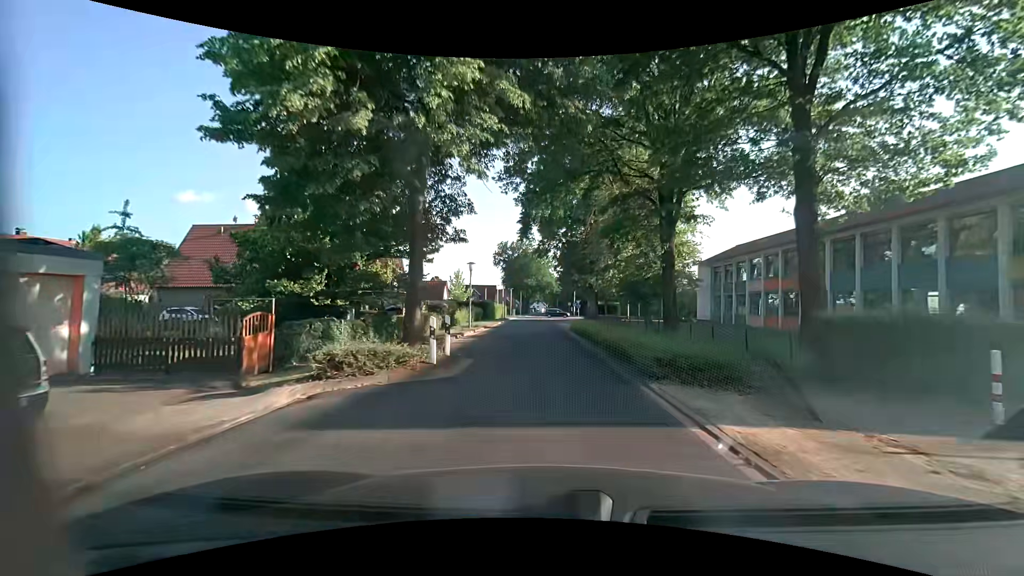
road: unclassified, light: Day
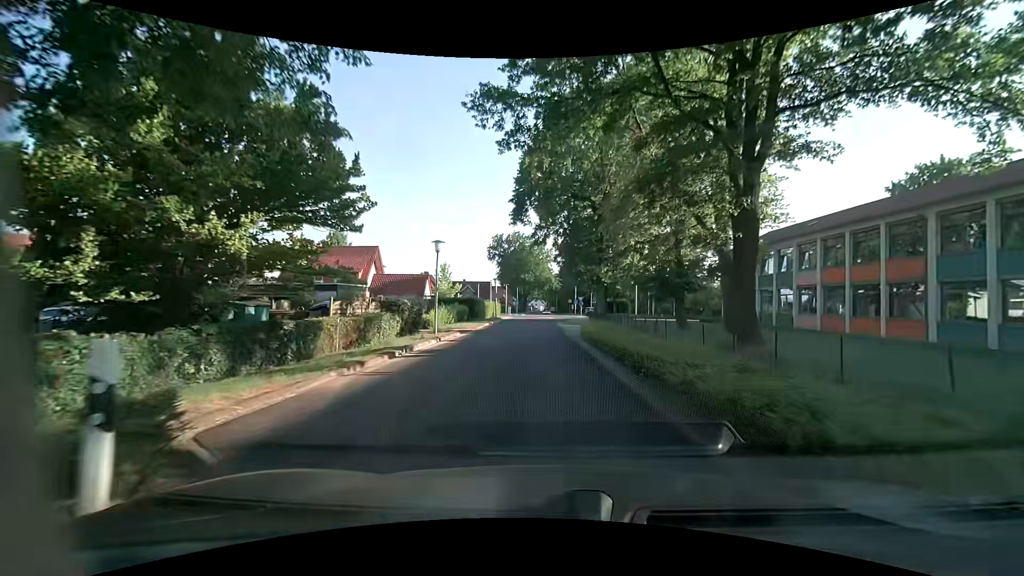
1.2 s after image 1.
(+0.1, +9.7) m; +2°
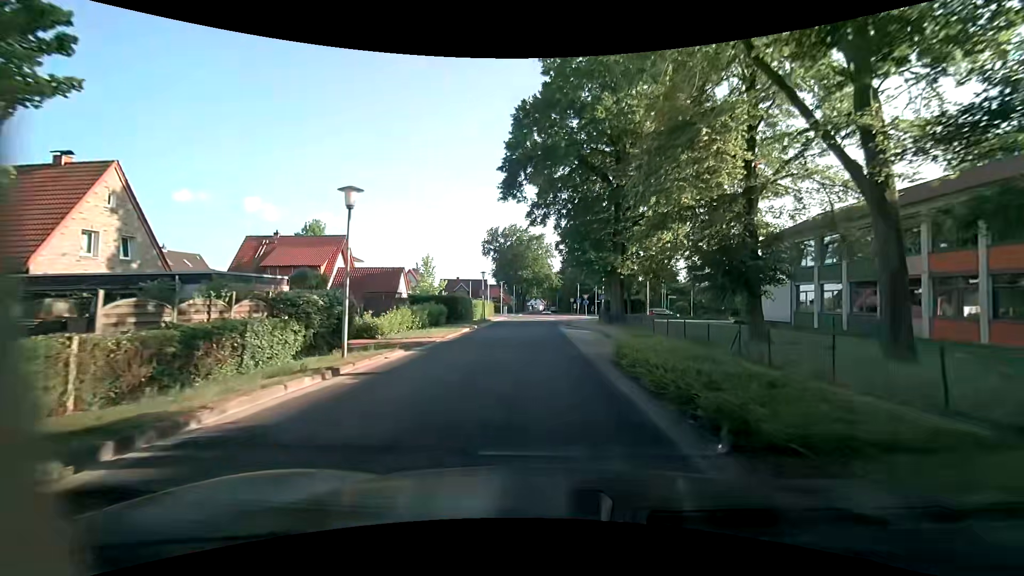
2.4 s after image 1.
(-0.1, +10.1) m; -1°
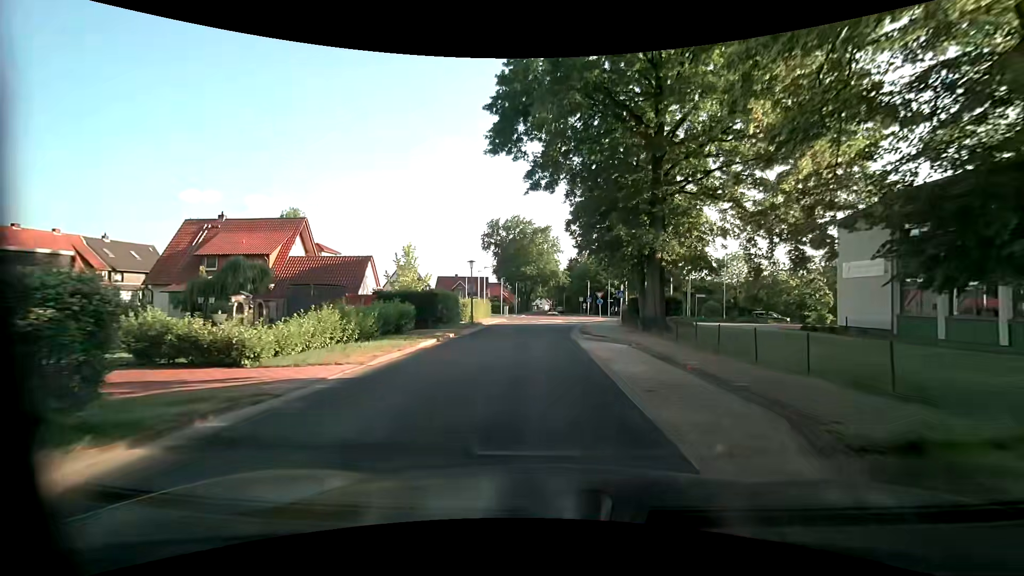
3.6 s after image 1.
(0.0, +10.6) m; 0°
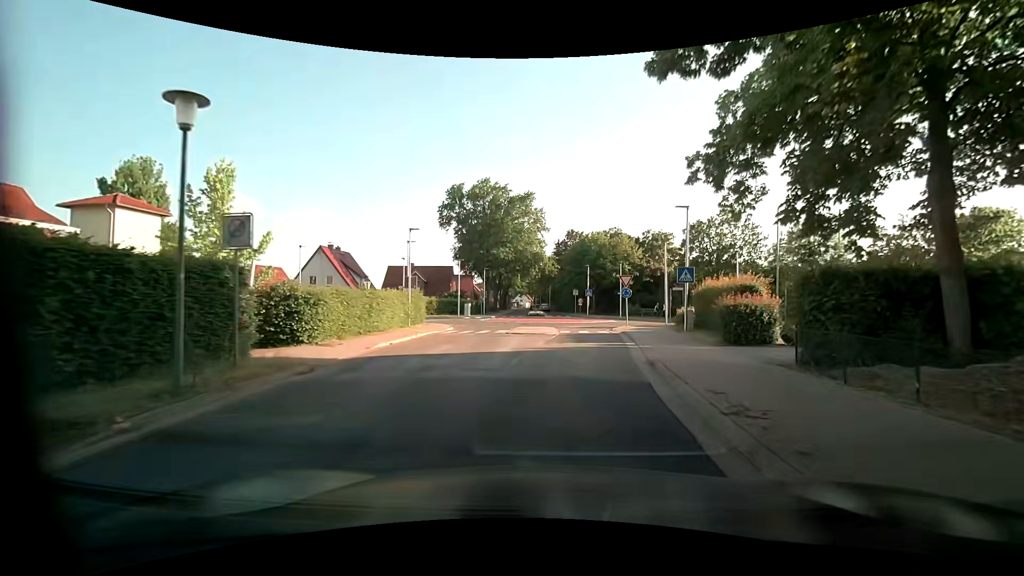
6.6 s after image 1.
(-0.1, +27.0) m; +1°
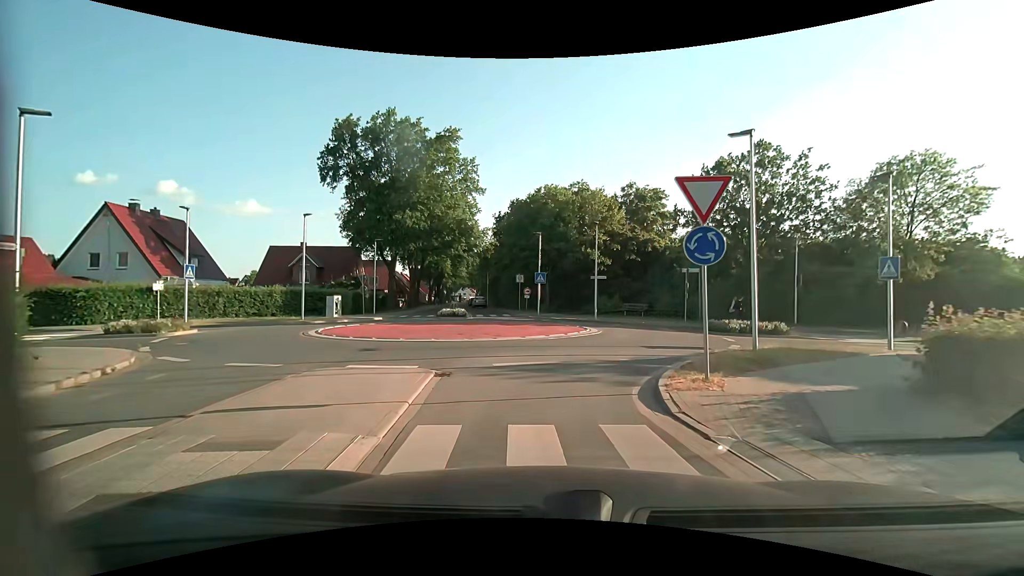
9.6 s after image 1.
(+2.1, +23.0) m; +7°
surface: asphalt
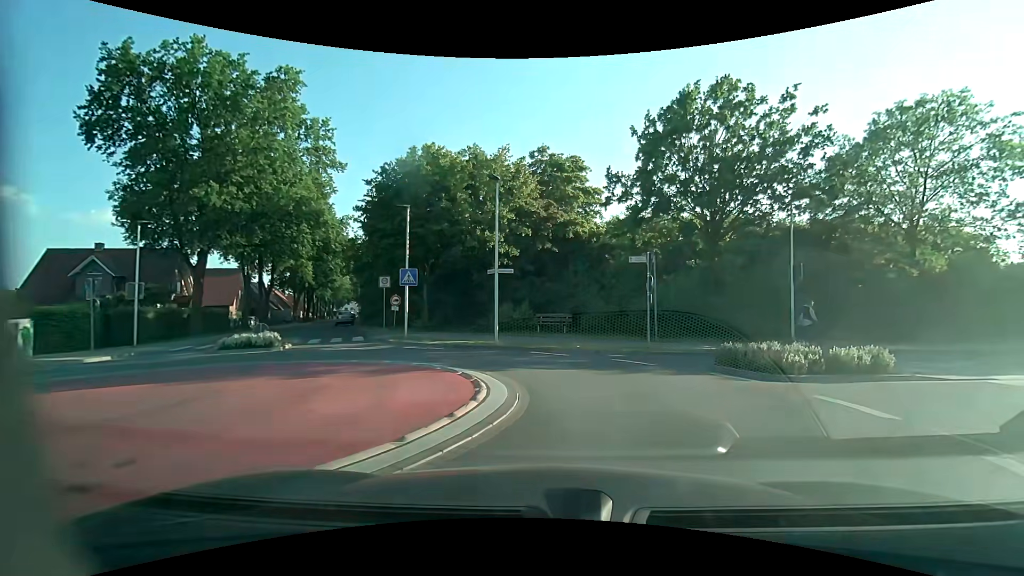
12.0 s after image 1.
(+0.7, +12.7) m; +12°
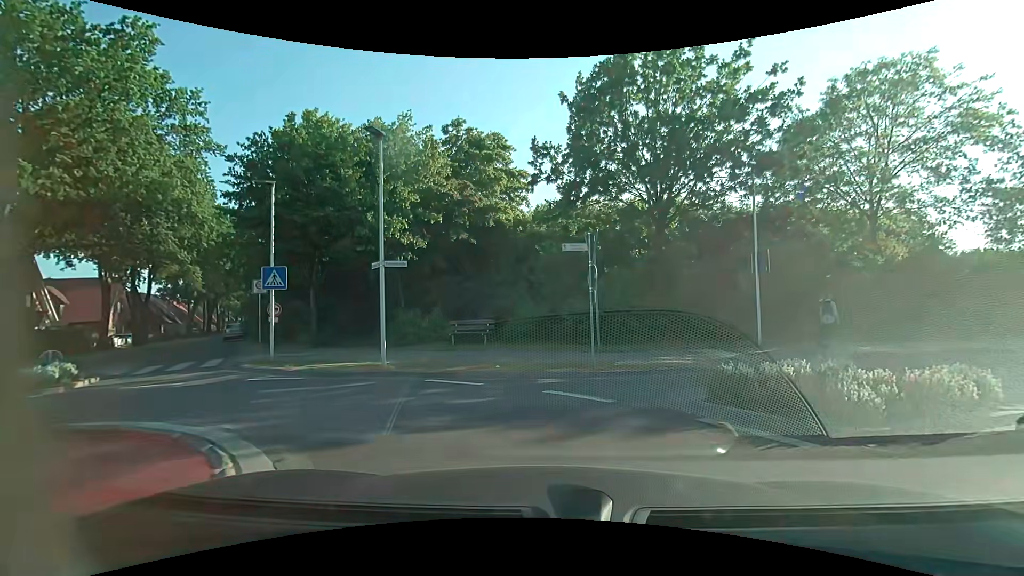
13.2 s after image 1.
(+0.3, +4.9) m; +6°
(-3, +9) (-12, +10) (-18, +2) (-26, -4) (-35, -9) (-44, -14) (-52, -18) (-62, -23) (-71, -27) (-80, -31) m
